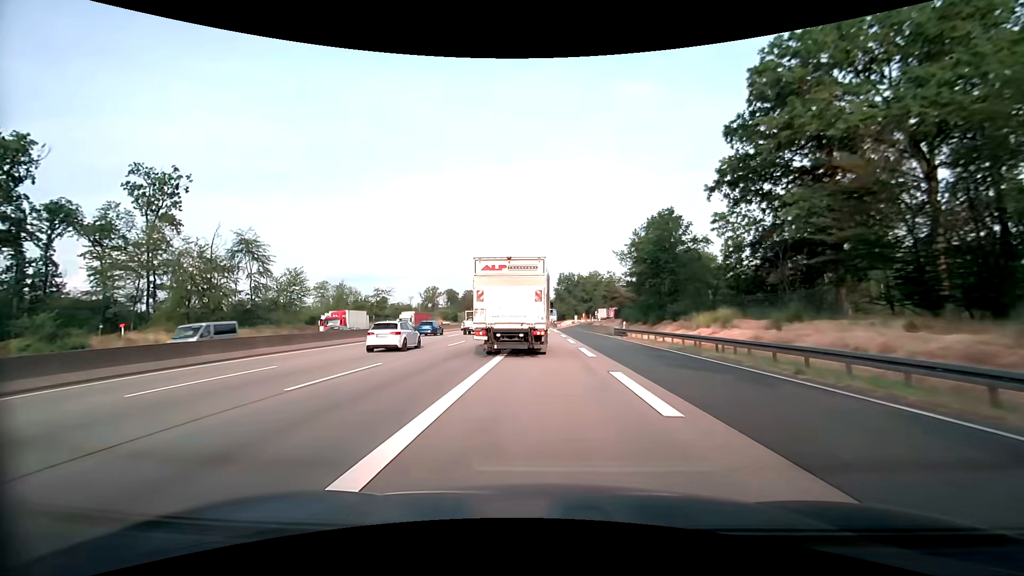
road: motorway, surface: asphalt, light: Day
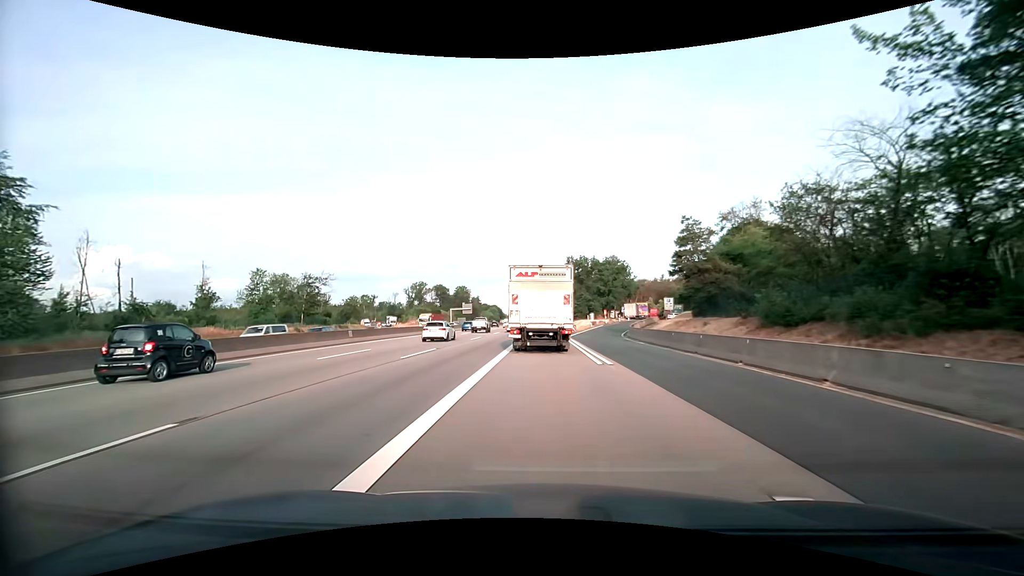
(-0.2, +45.4) m; 0°
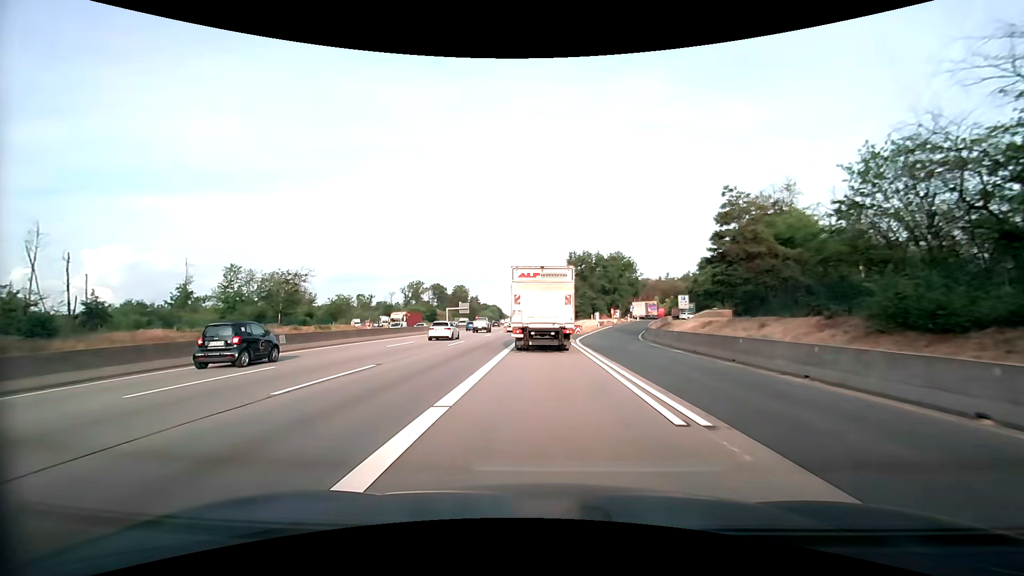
(0.0, +9.2) m; 0°
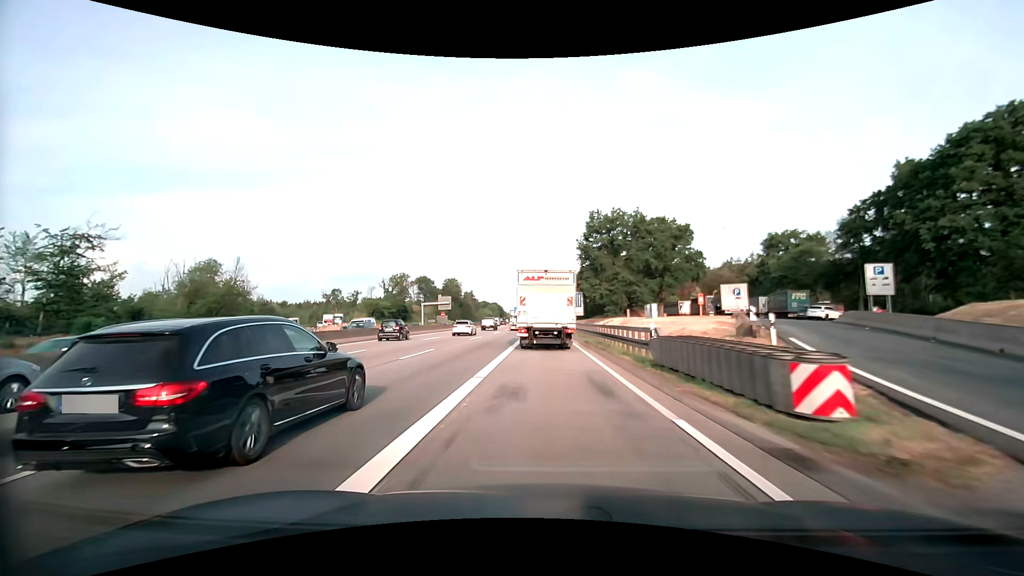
(-0.3, +46.2) m; -1°
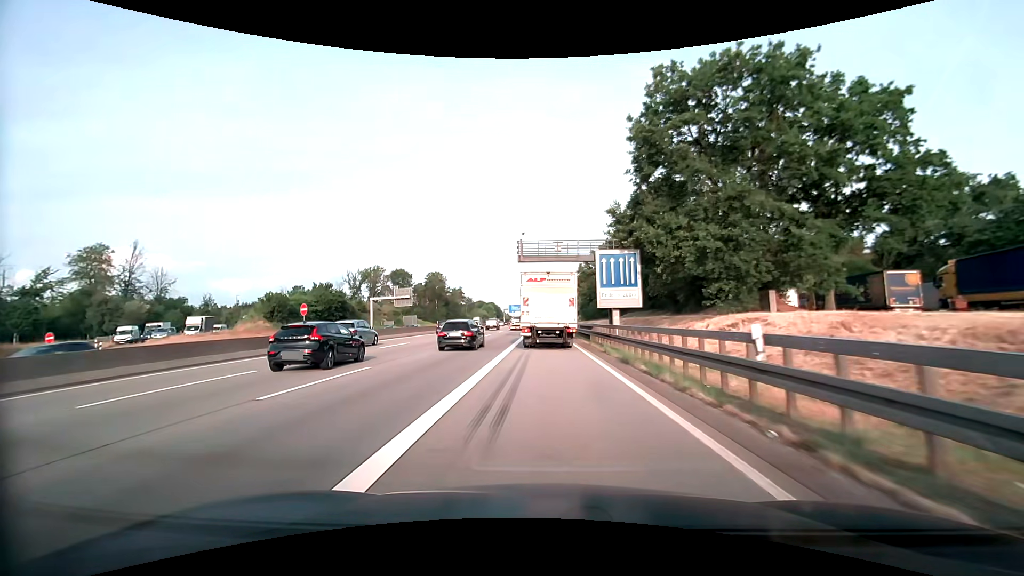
(+0.1, +45.6) m; 0°
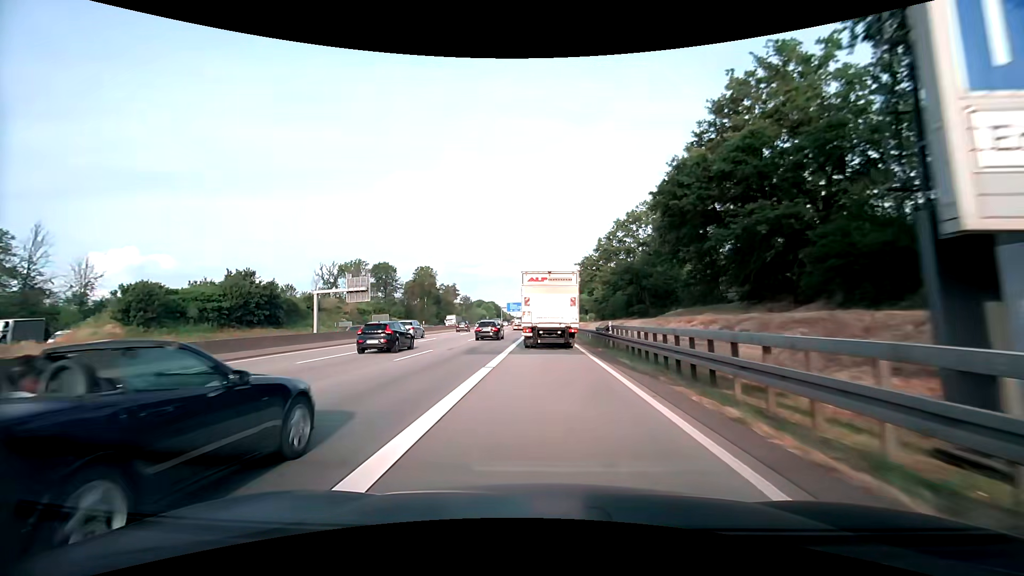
(-0.1, +27.6) m; 0°
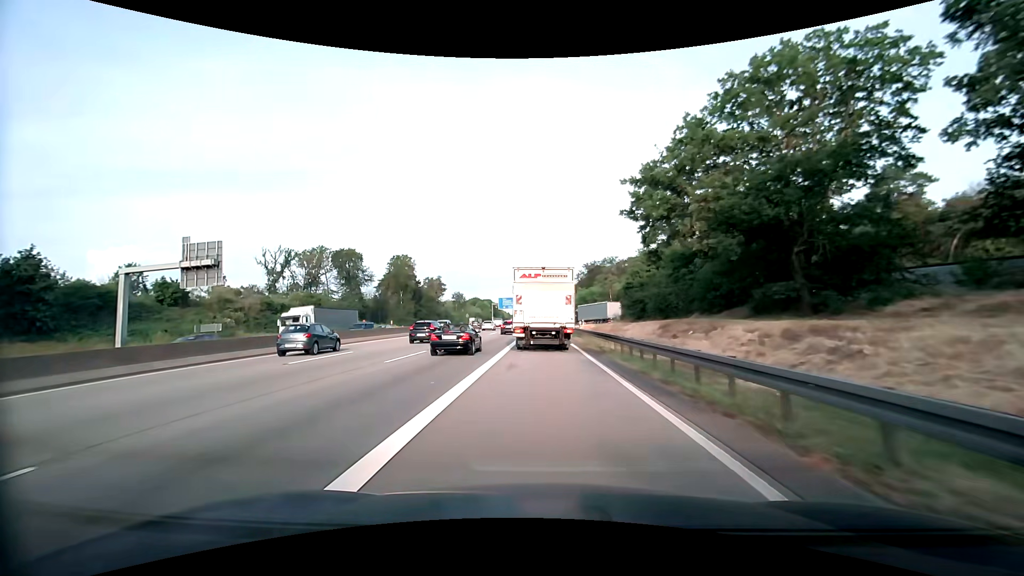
(-0.1, +36.9) m; 0°
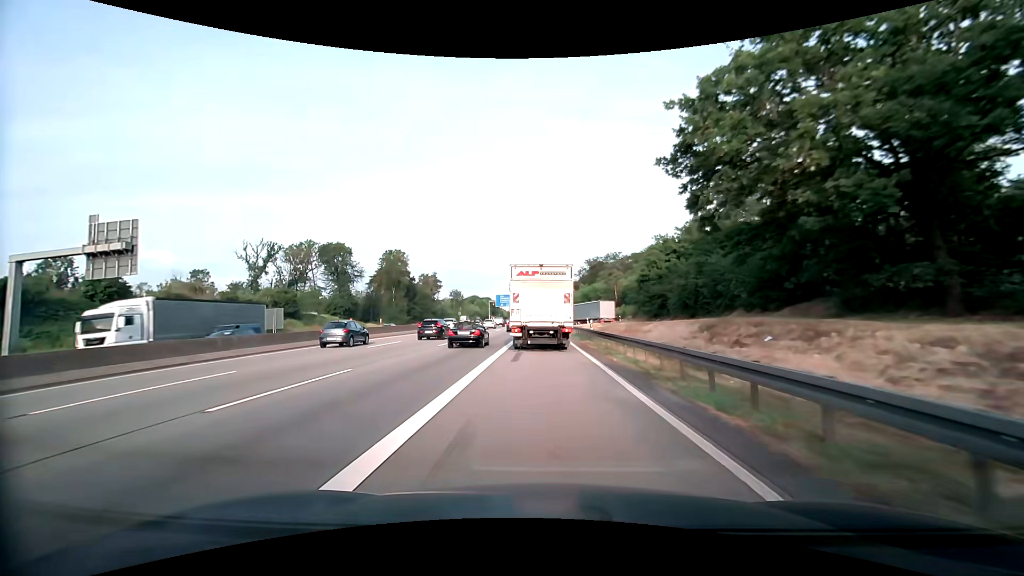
(0.0, +9.1) m; 0°
(0, +10) (0, +20) (0, +30) (0, +40) (0, +50) (0, +60) (0, +70) (0, +80) (-1, +90) (-1, +100) m
